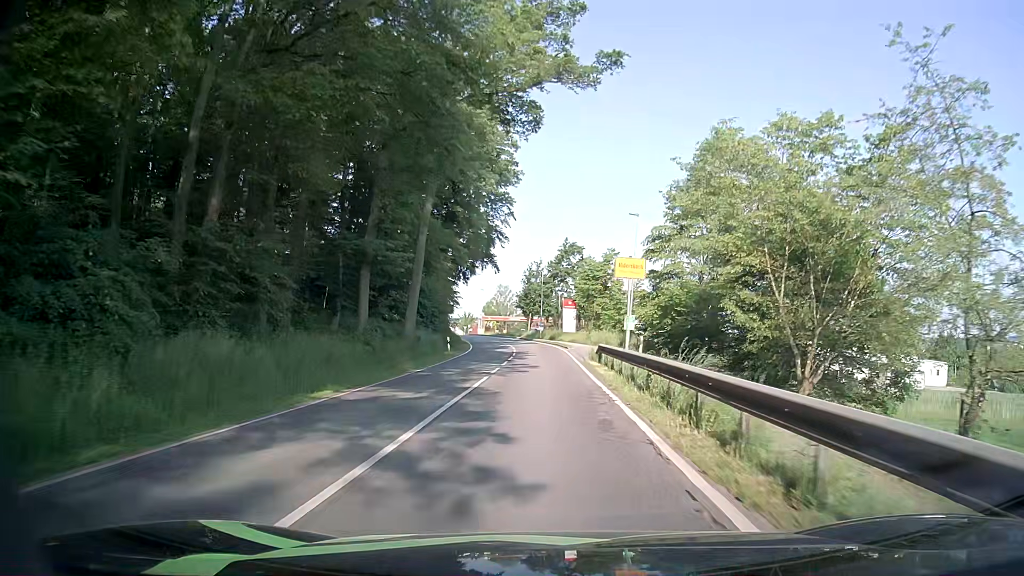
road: secondary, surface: asphalt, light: Day
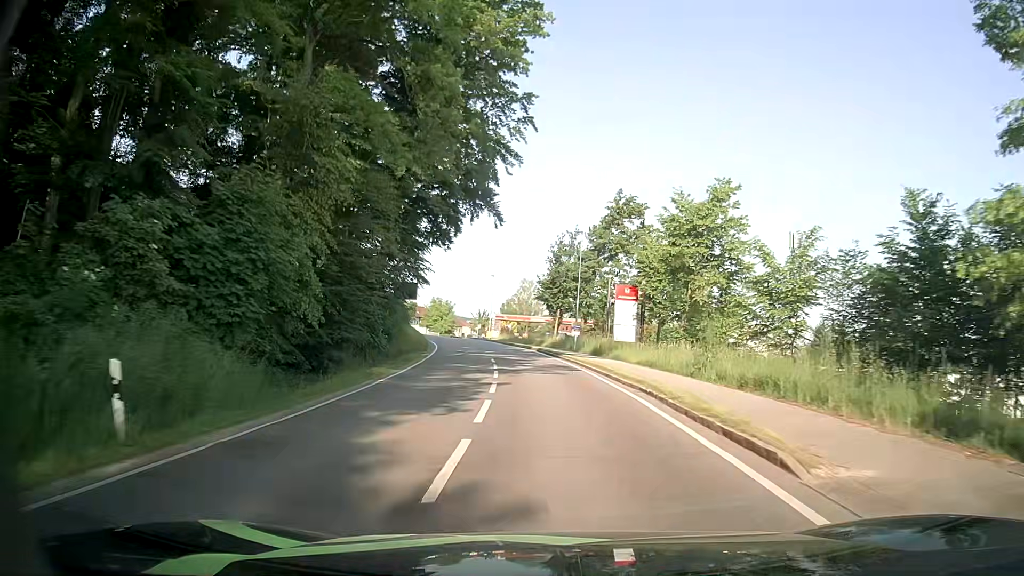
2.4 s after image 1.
(-0.7, +34.0) m; -2°
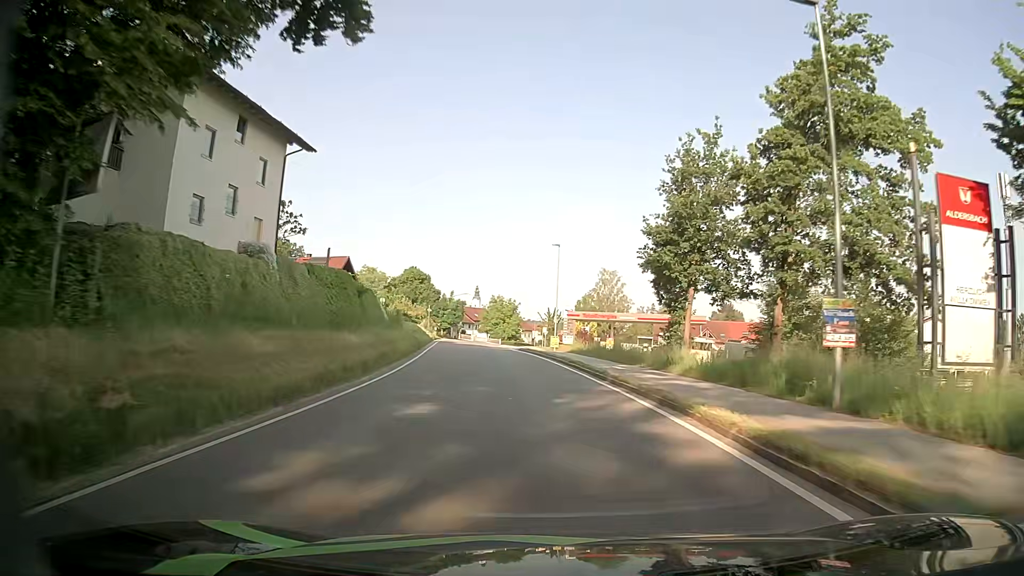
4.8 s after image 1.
(-2.0, +33.9) m; -7°
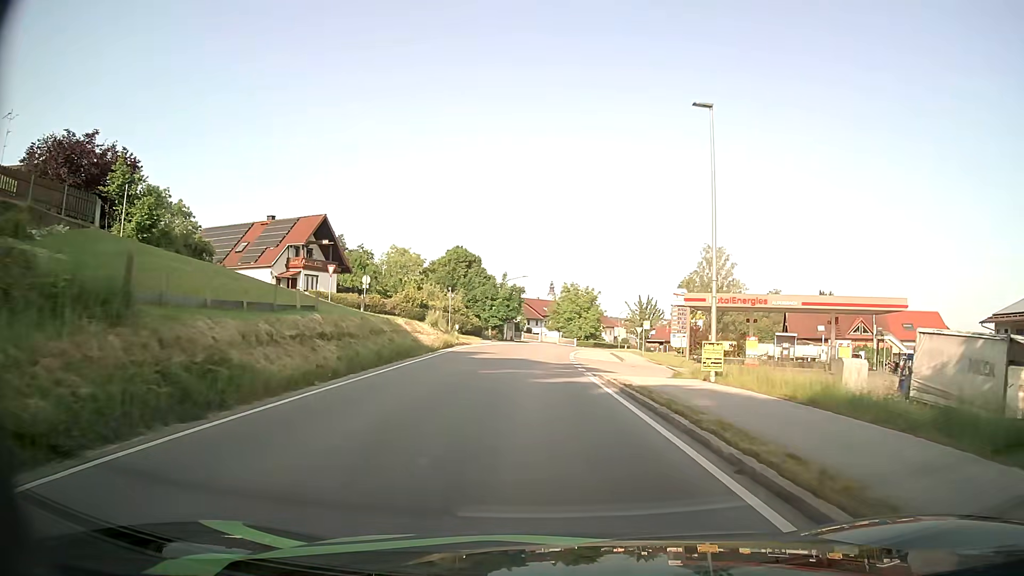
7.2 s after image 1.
(-2.0, +32.8) m; -7°
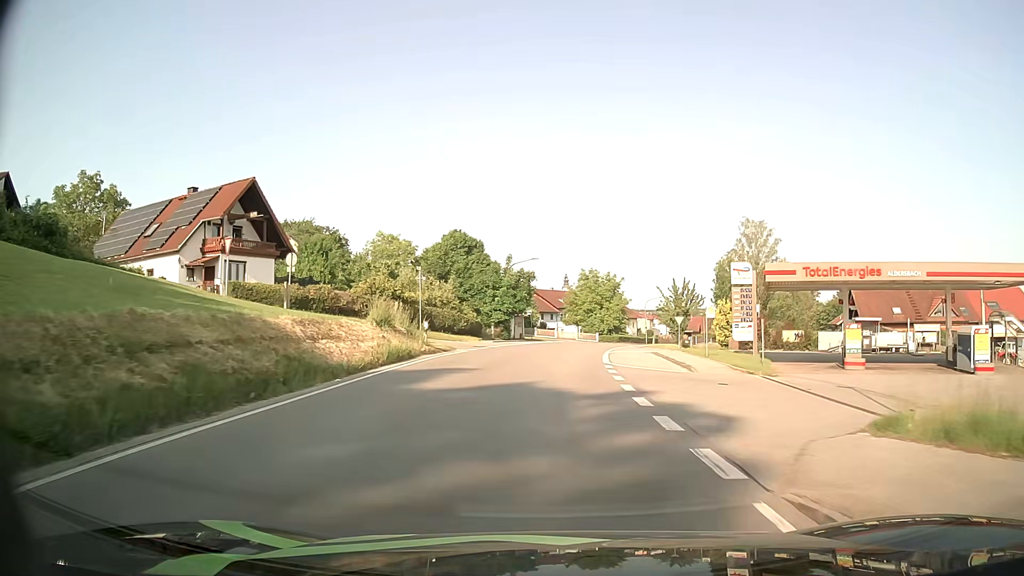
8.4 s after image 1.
(-0.2, +15.5) m; -1°
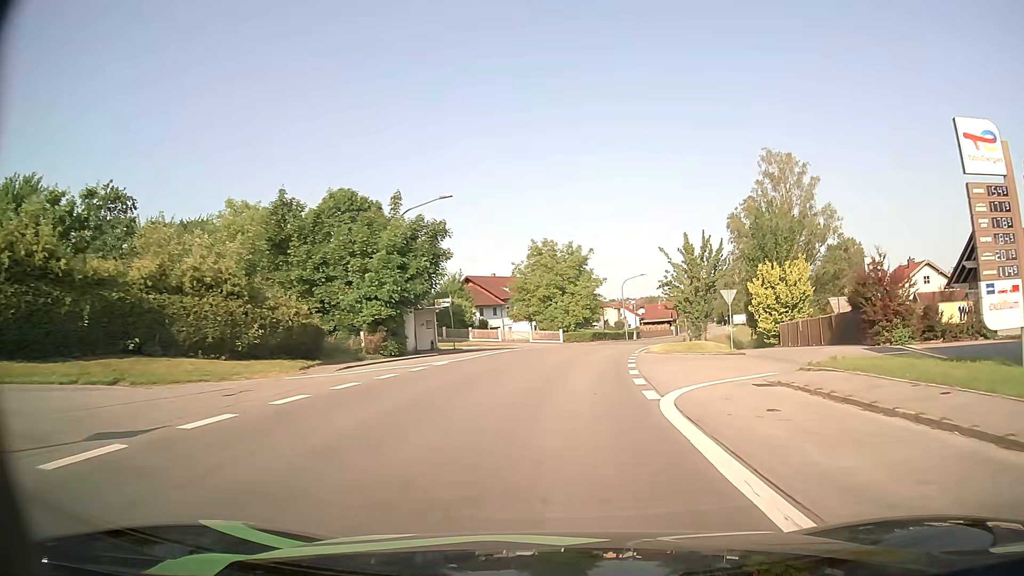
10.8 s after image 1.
(+0.6, +30.2) m; +4°
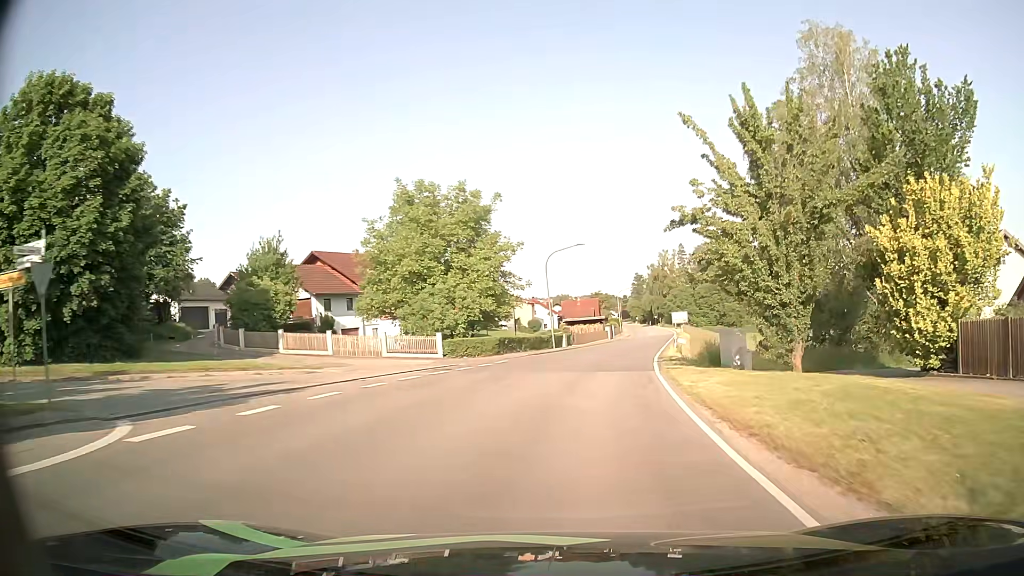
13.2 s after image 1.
(+1.9, +29.8) m; +8°
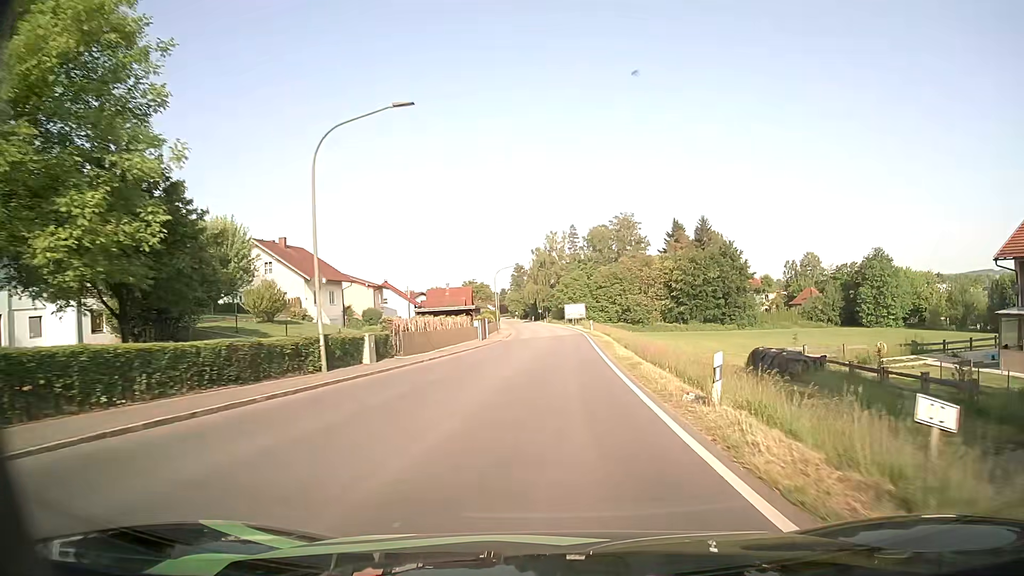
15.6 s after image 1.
(+3.0, +31.1) m; +11°
